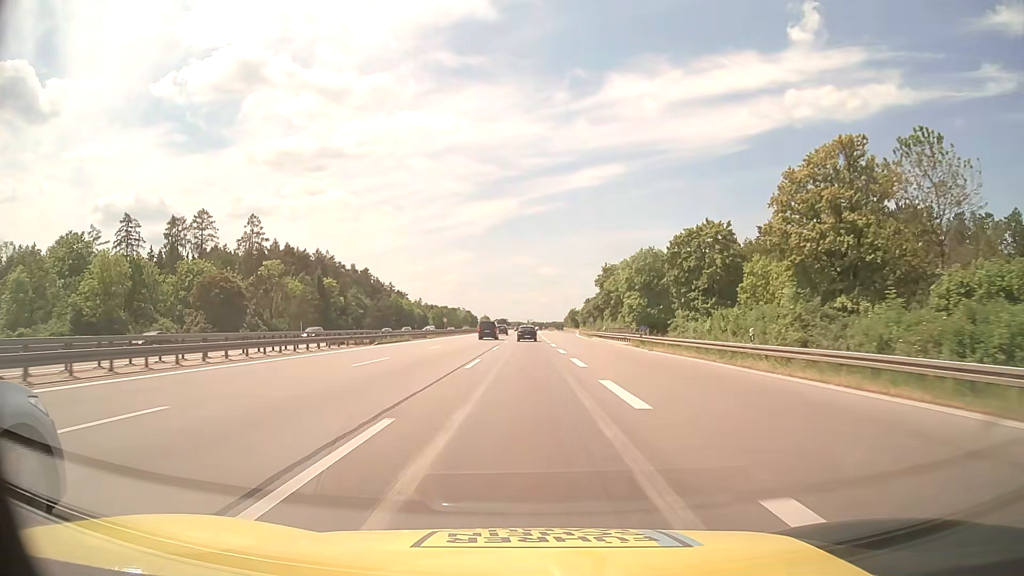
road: motorway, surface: asphalt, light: Day
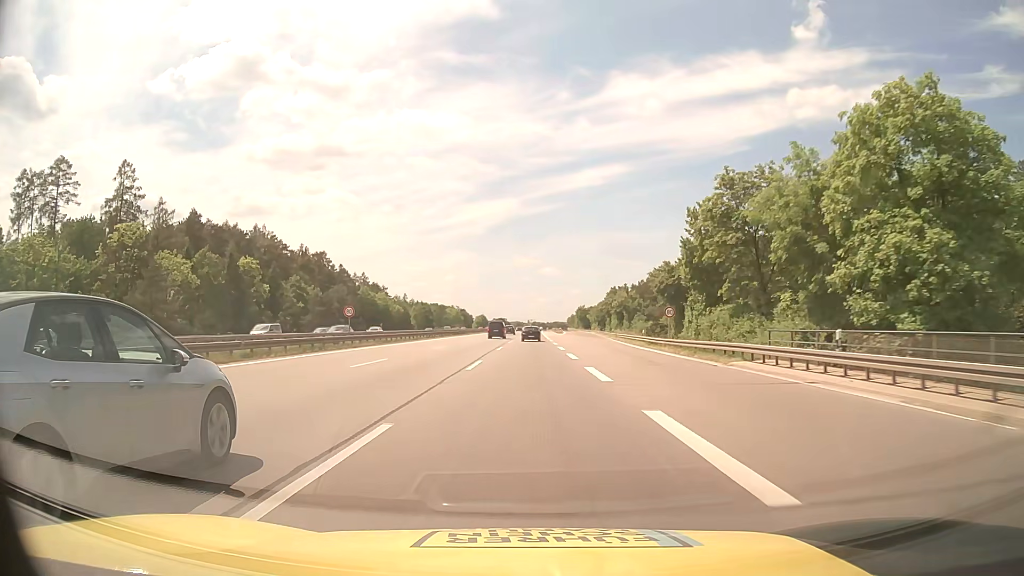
(0.0, +54.4) m; 0°
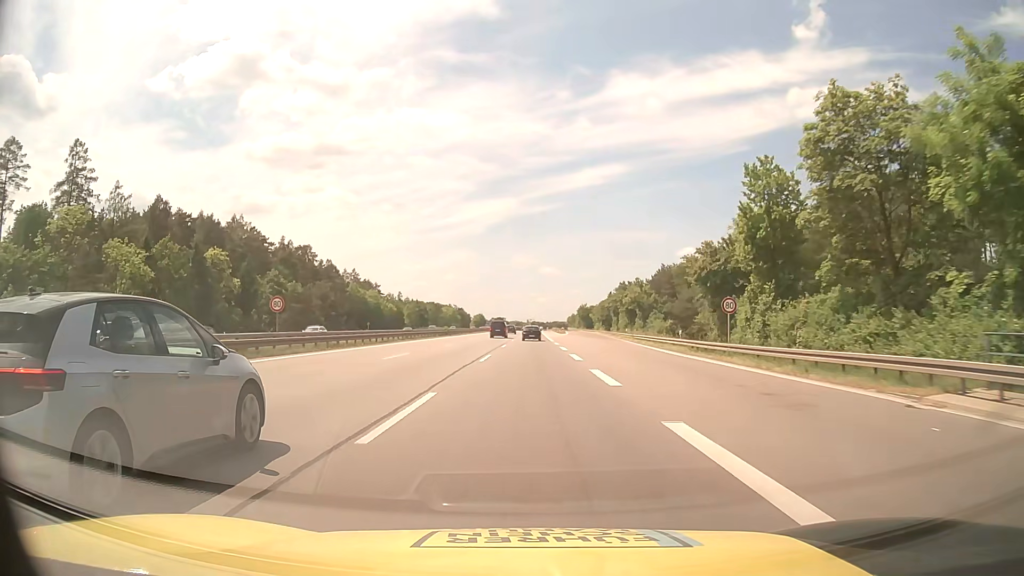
(0.0, +13.6) m; 0°
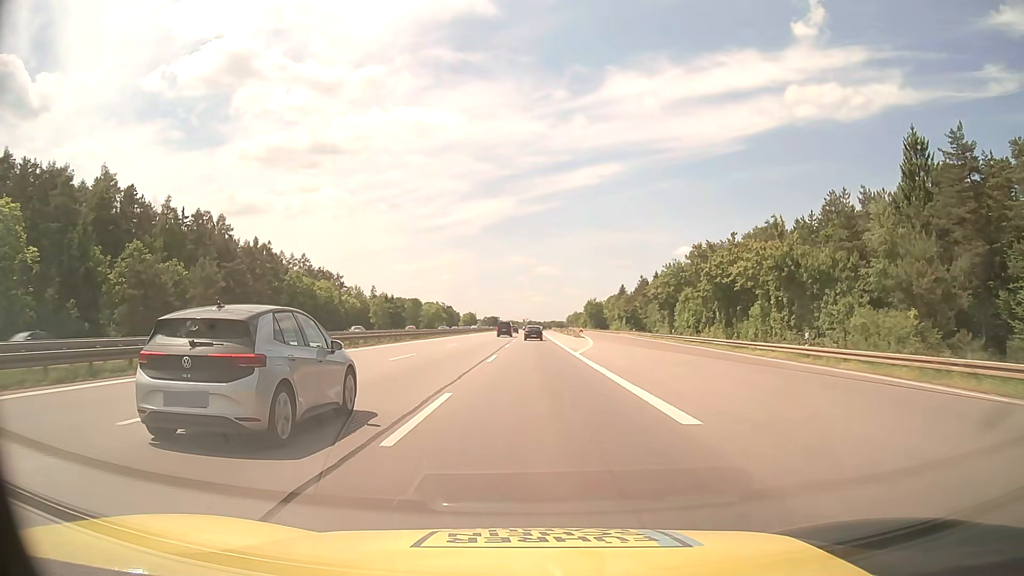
(0.0, +54.3) m; 0°
(0, +10) (0, +20) (0, +30) (0, +40) (0, +50) (+1, +60) (+1, +70) (+1, +80) (+1, +90) (+1, +100) m
